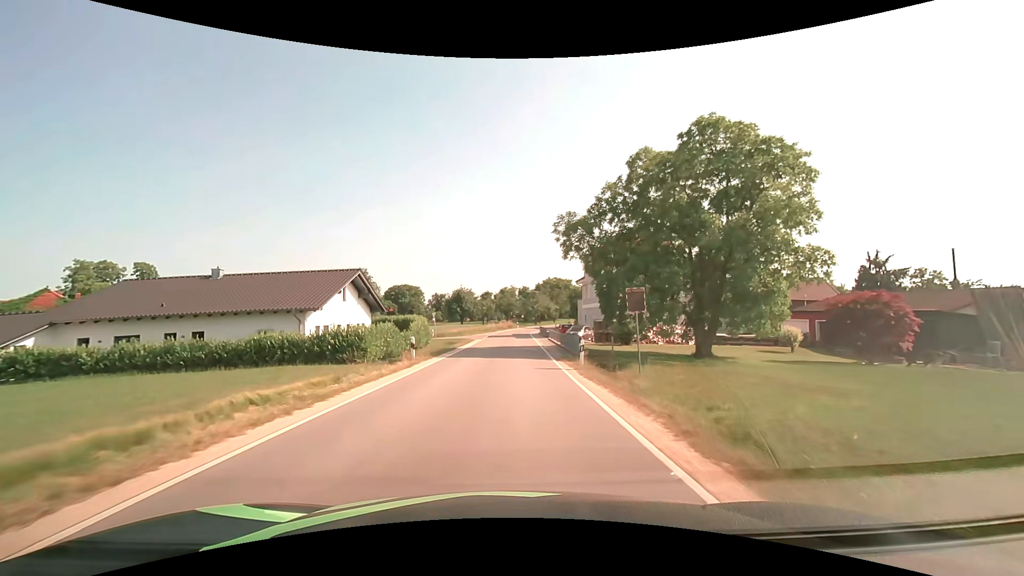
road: tertiary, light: Day
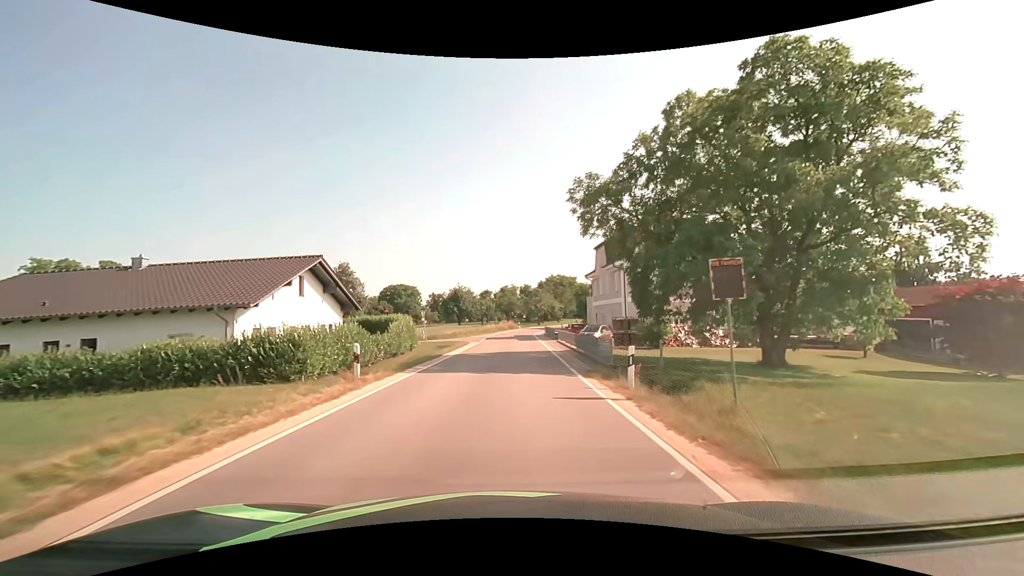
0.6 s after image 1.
(0.0, +7.4) m; 0°
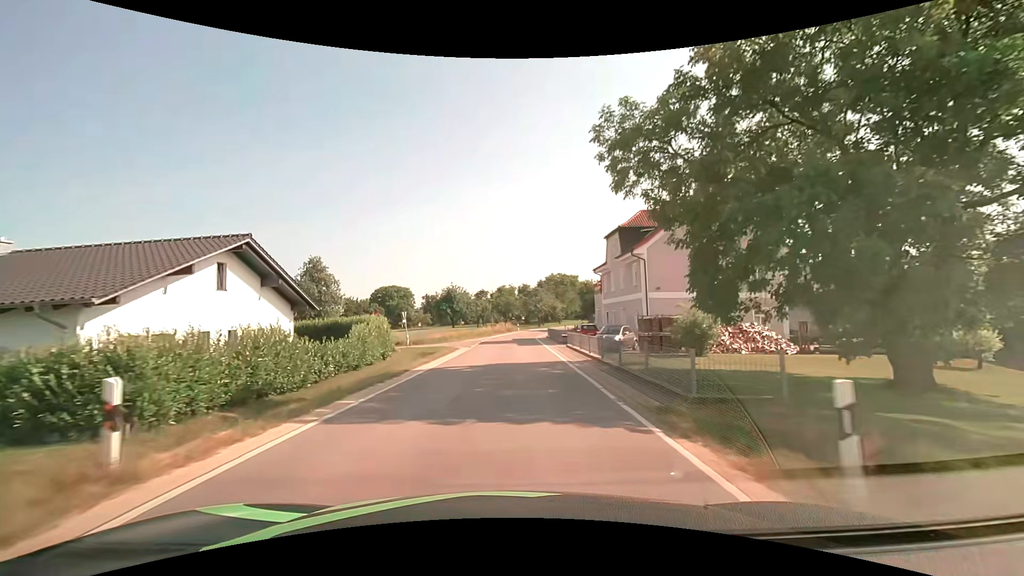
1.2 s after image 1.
(0.0, +7.4) m; 0°
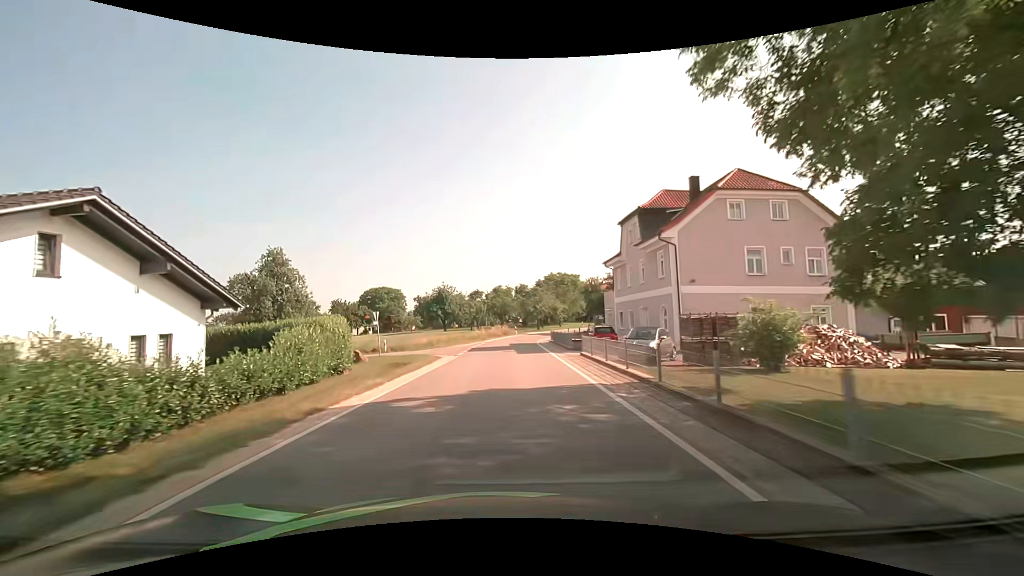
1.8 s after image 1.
(0.0, +7.4) m; 0°
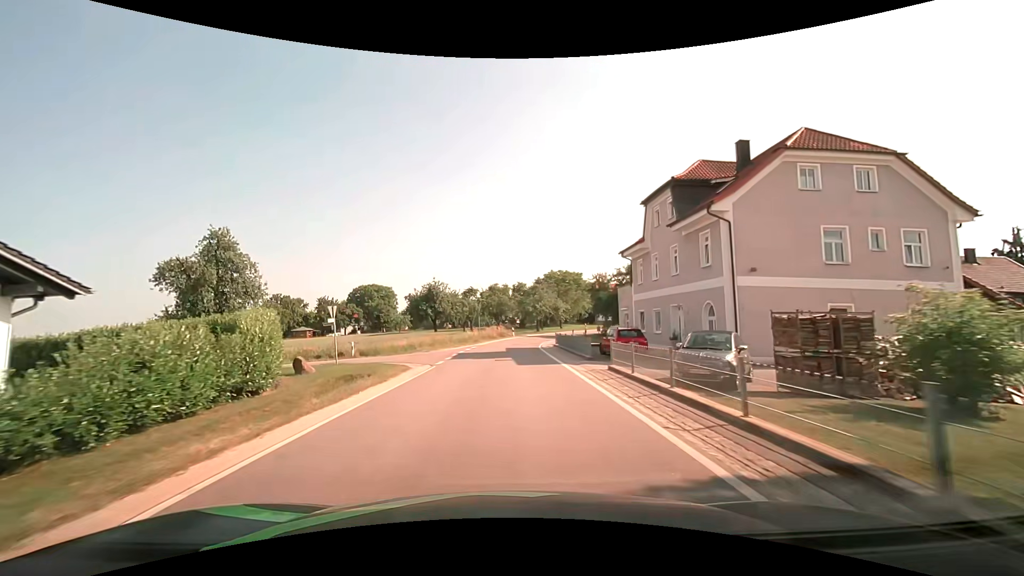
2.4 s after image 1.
(0.0, +7.3) m; +1°
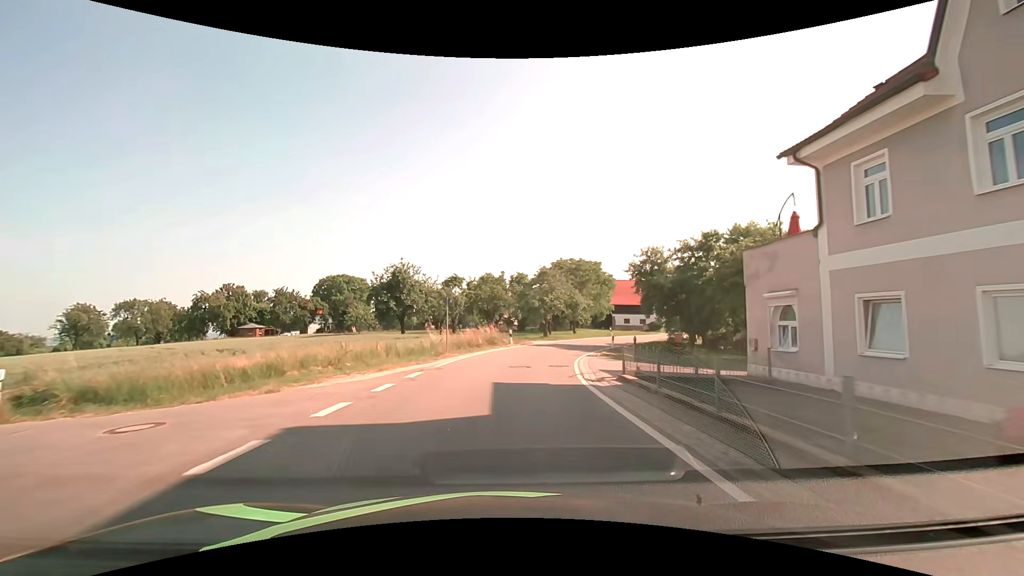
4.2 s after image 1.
(0.0, +22.0) m; 0°
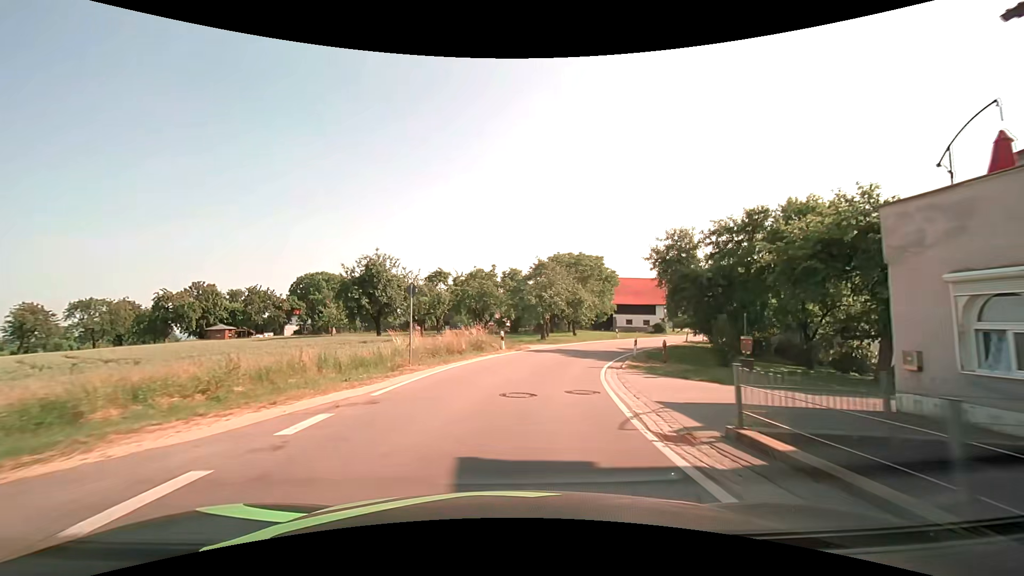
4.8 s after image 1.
(0.0, +7.4) m; +1°
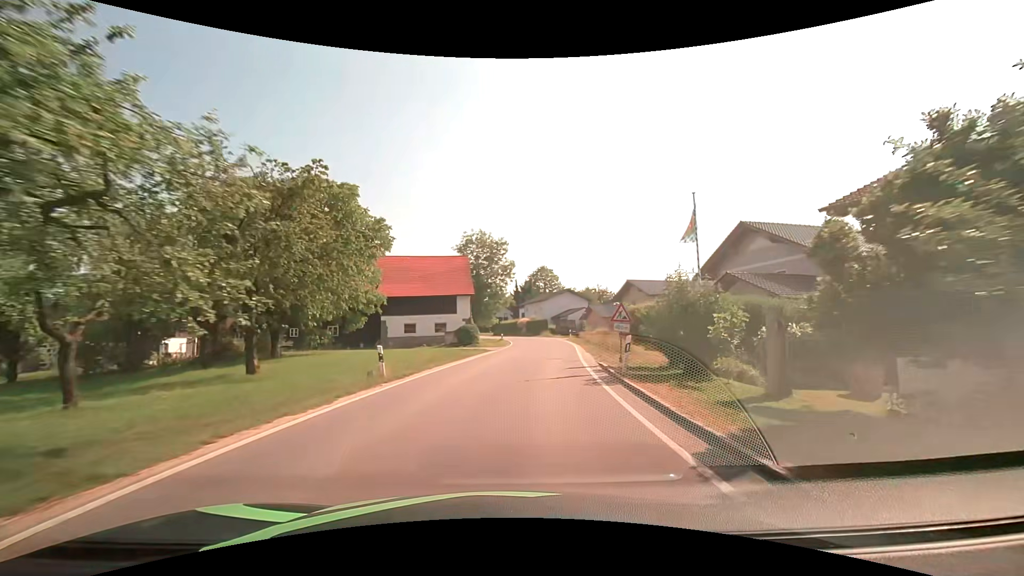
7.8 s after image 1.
(+7.4, +35.4) m; +24°
(+1, +10) (+2, +20) (+3, +30) (+4, +40) (+5, +50) (+4, +60) (+3, +70) (0, +79) (-2, +89) (-5, +99) m
